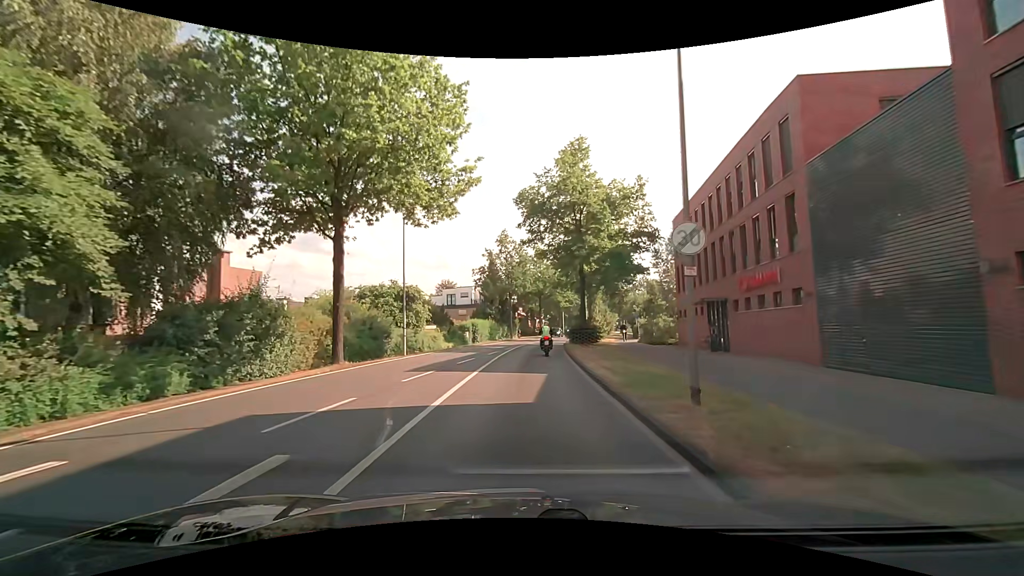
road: tertiary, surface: asphalt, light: Day
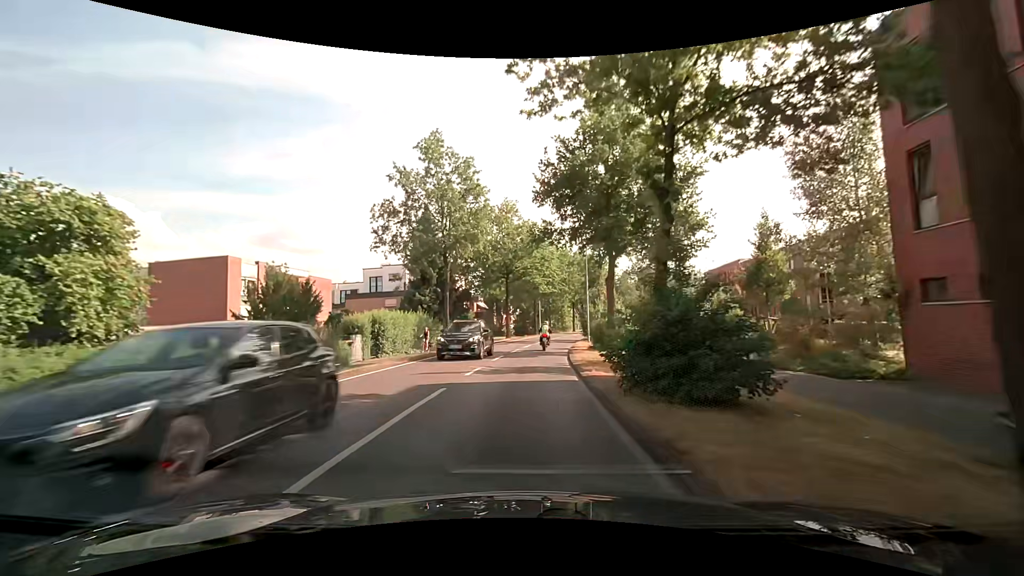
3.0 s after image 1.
(+1.2, +30.7) m; +3°
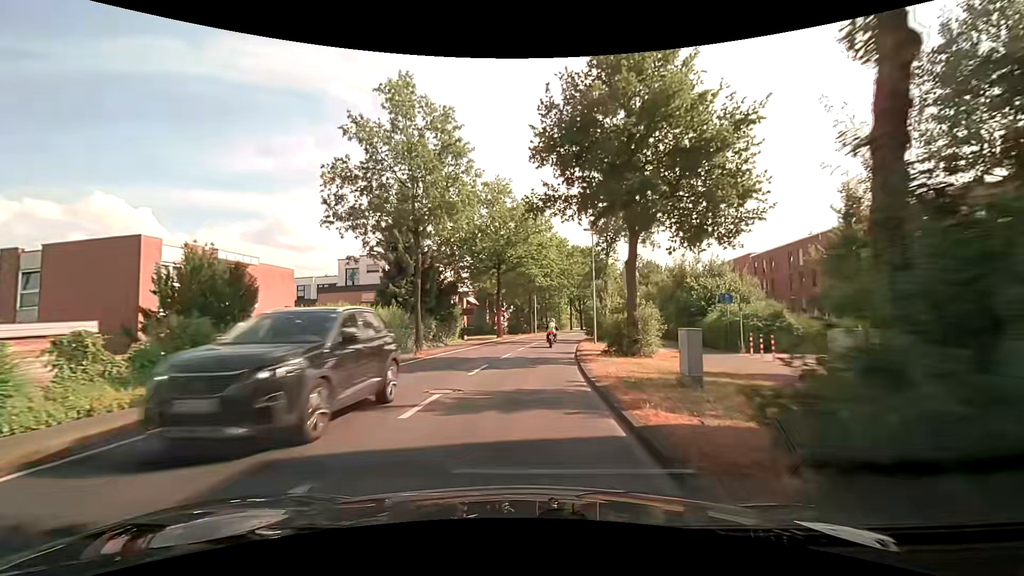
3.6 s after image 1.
(+0.1, +6.7) m; +1°
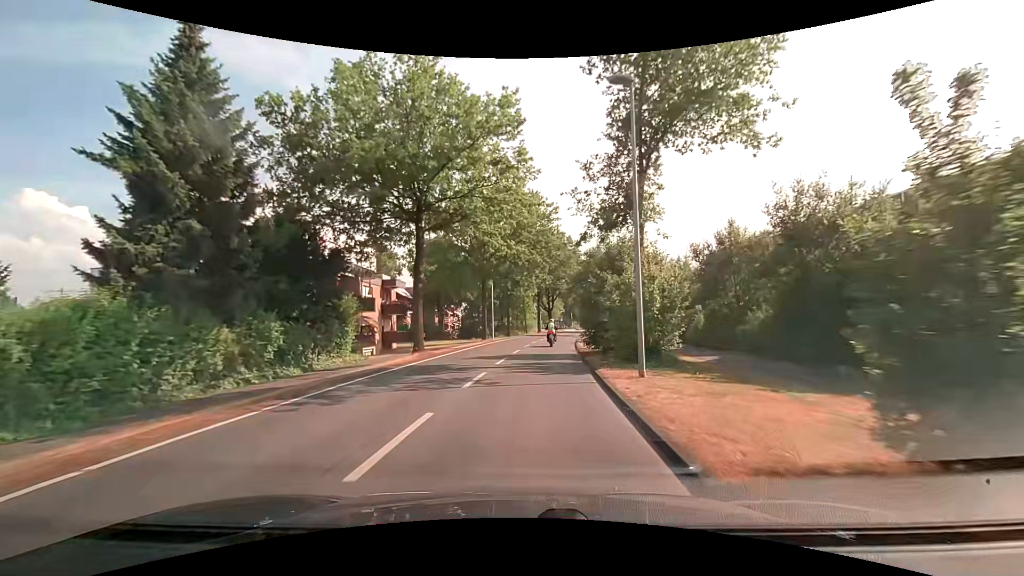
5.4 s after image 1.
(+0.8, +21.1) m; +4°
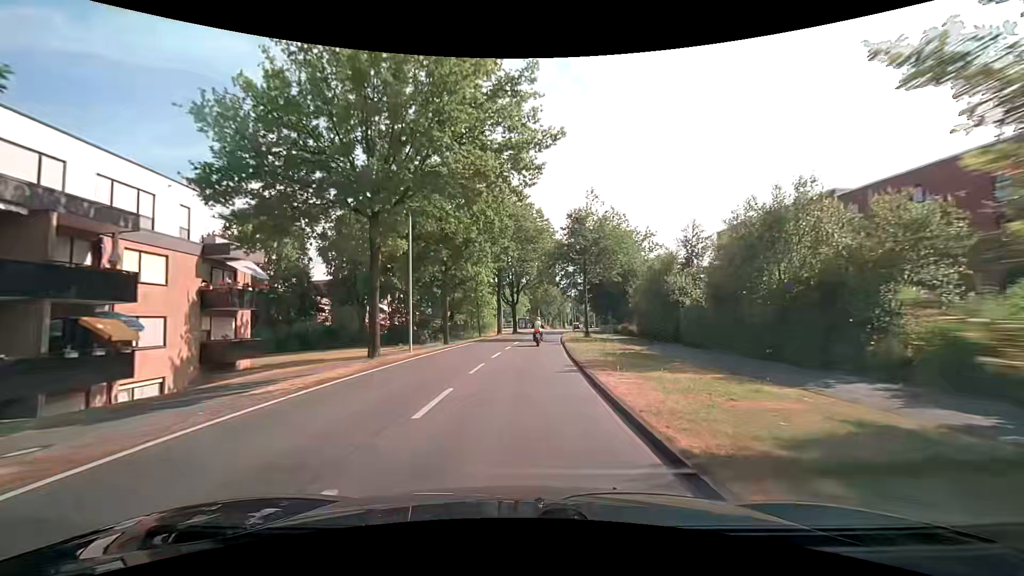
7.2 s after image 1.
(+1.1, +21.7) m; +5°
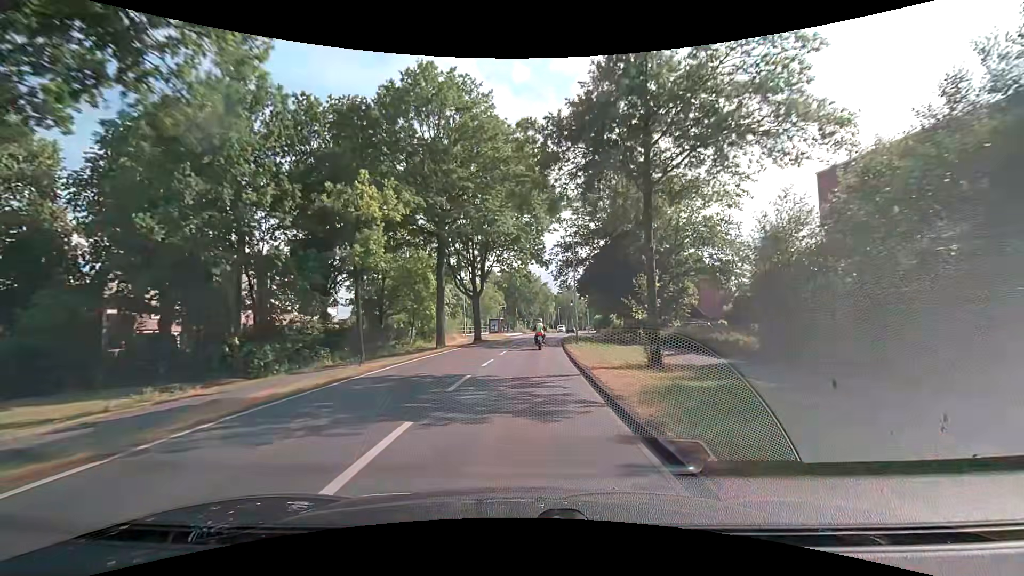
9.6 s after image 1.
(+0.7, +27.5) m; +3°
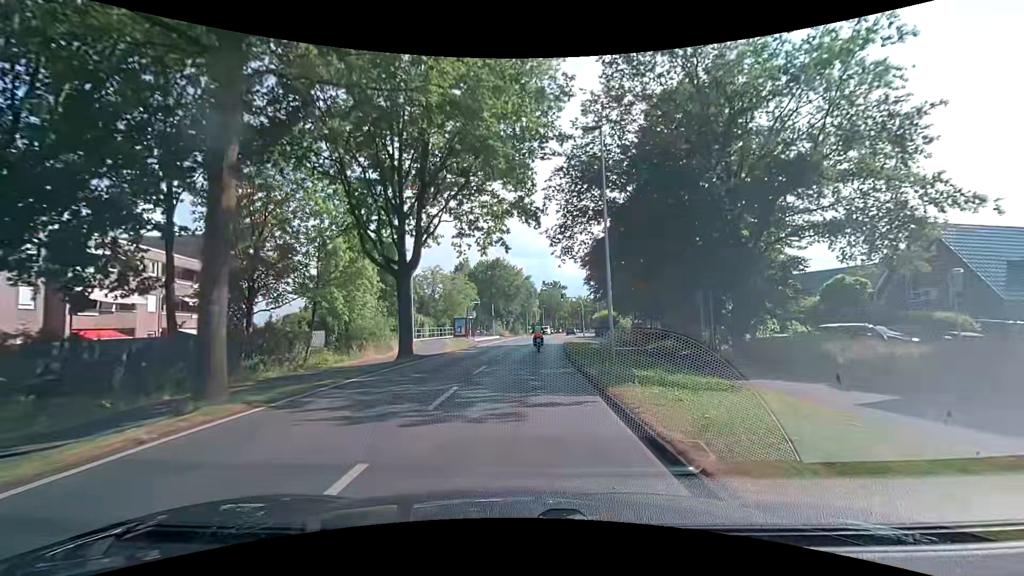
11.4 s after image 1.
(+0.3, +20.4) m; +2°
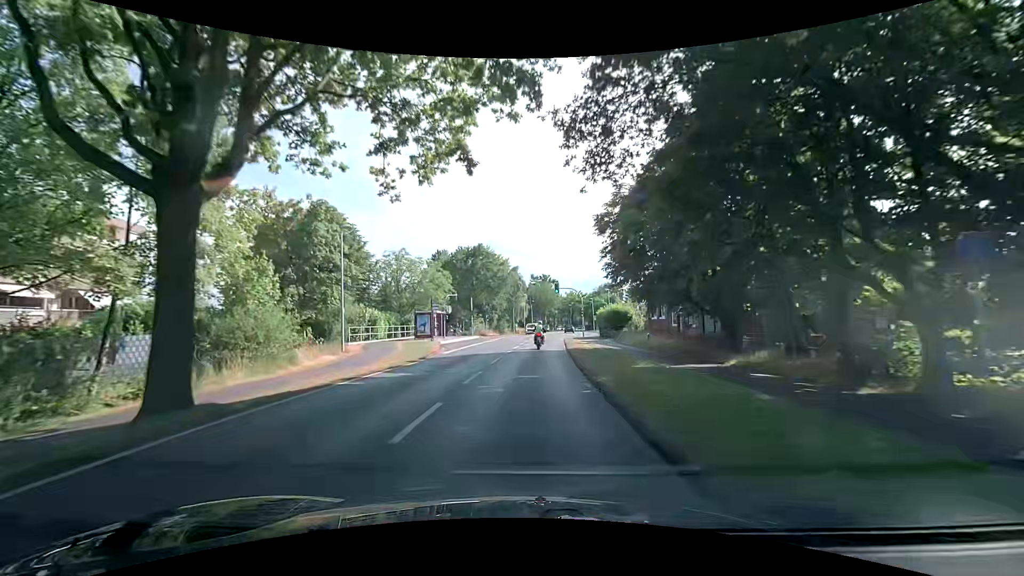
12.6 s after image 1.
(+0.2, +14.3) m; +2°
(0, +10) (0, +20) (+1, +30) (+1, +40) (+2, +50) (+3, +60) (+5, +70) (+6, +80) (+8, +90) (+9, +99) m
